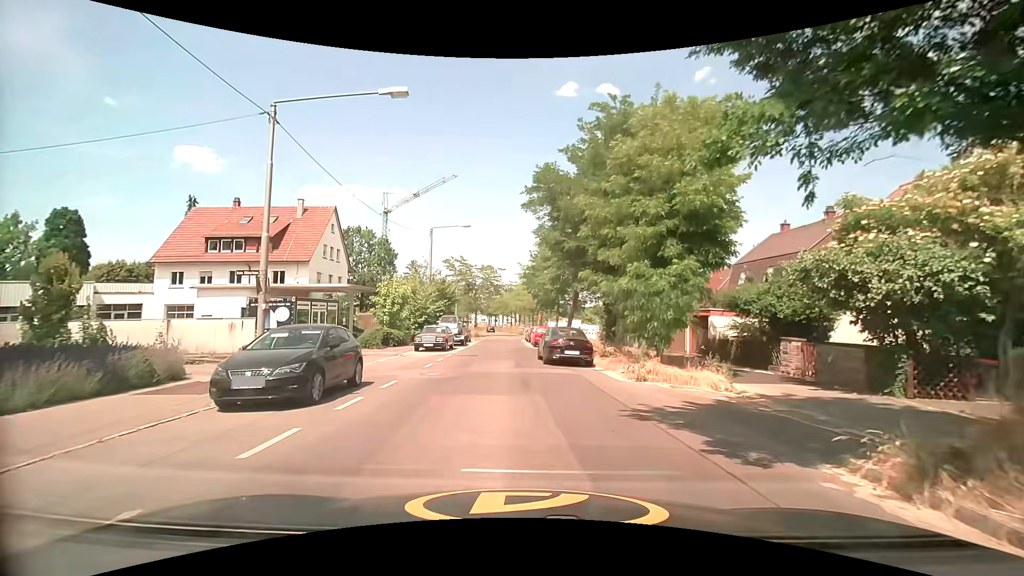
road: residential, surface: asphalt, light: Day
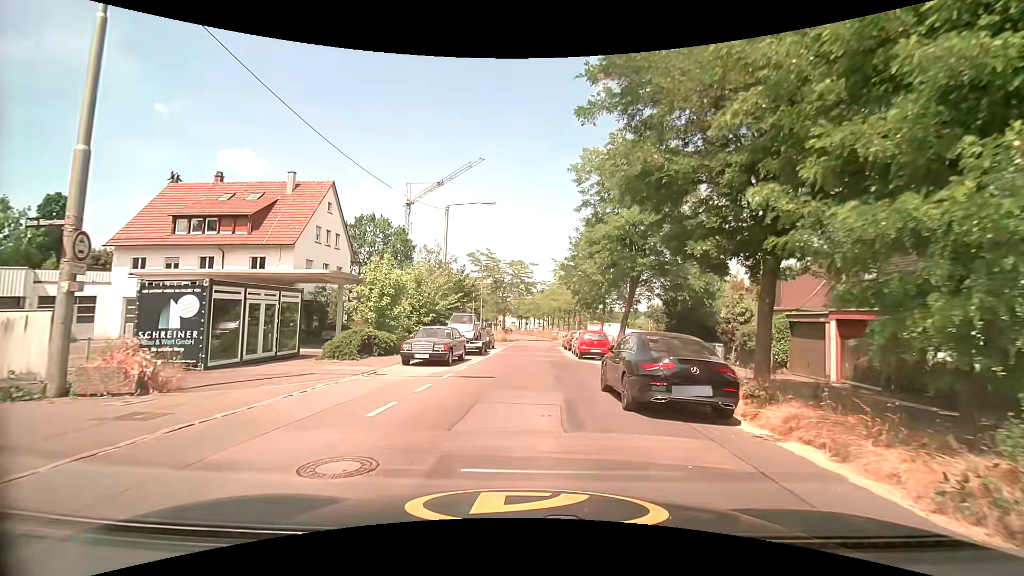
(-0.2, +9.8) m; -2°
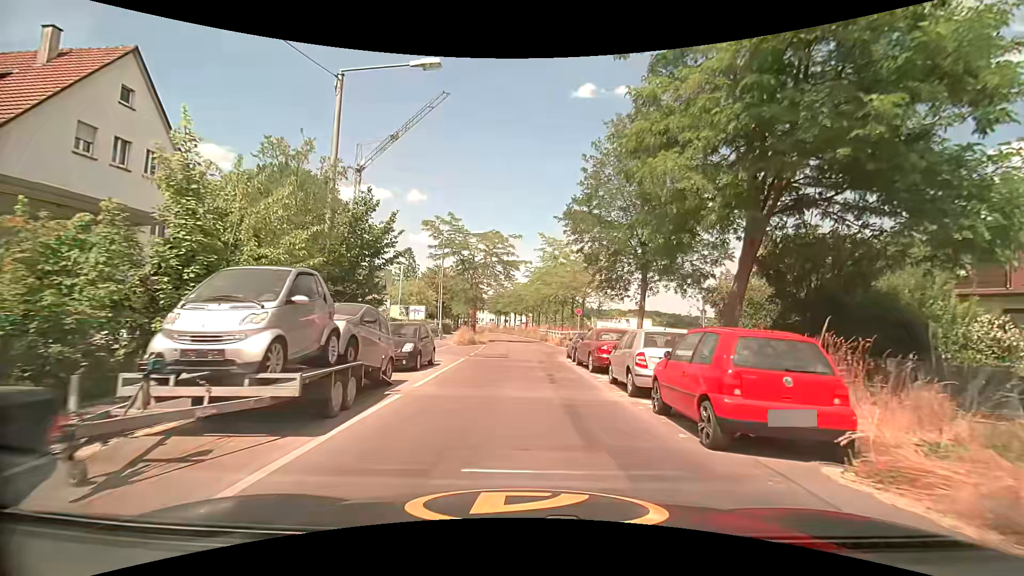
(+0.1, +19.2) m; +2°
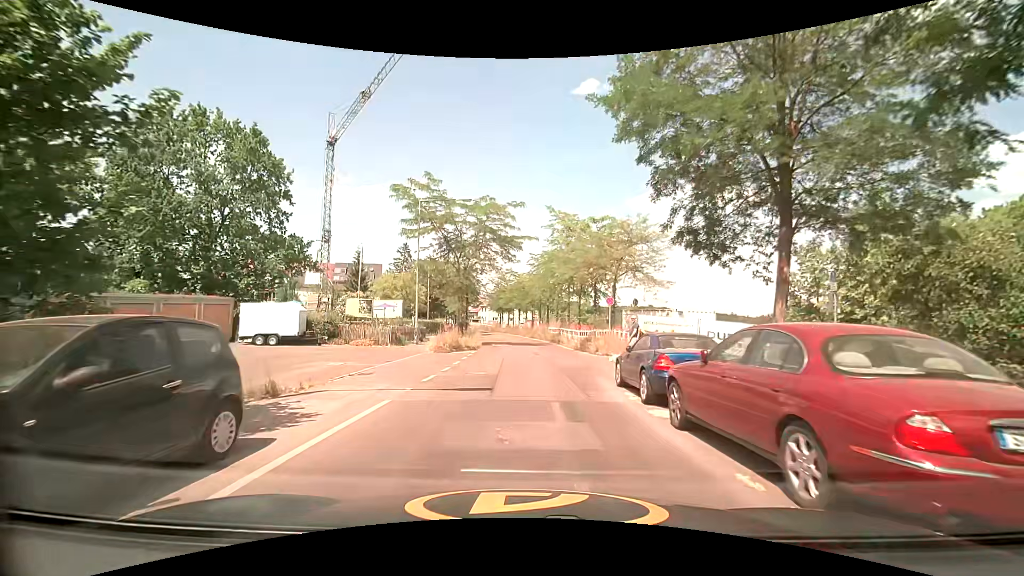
(0.0, +12.2) m; -1°
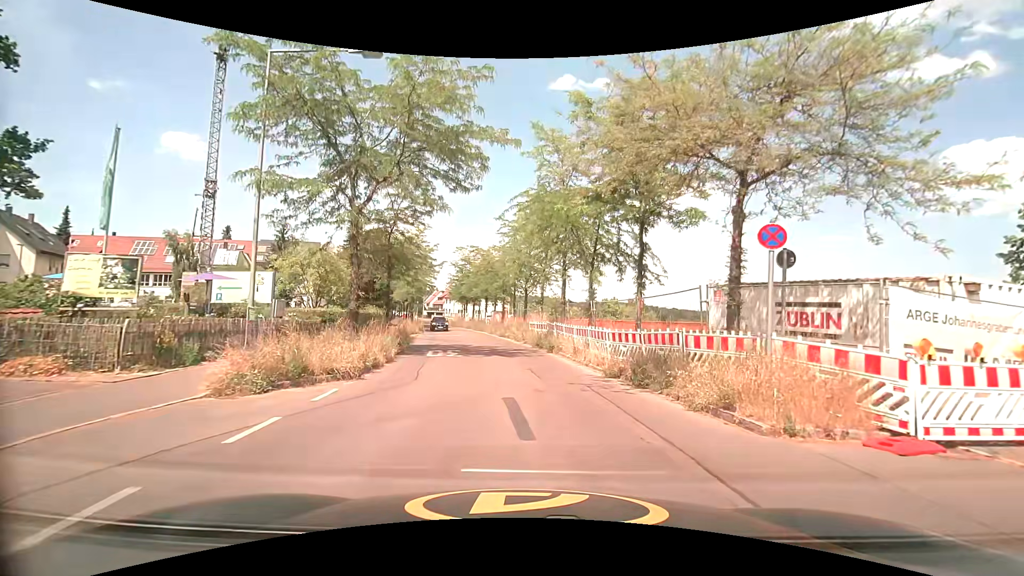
(+0.2, +18.3) m; +4°
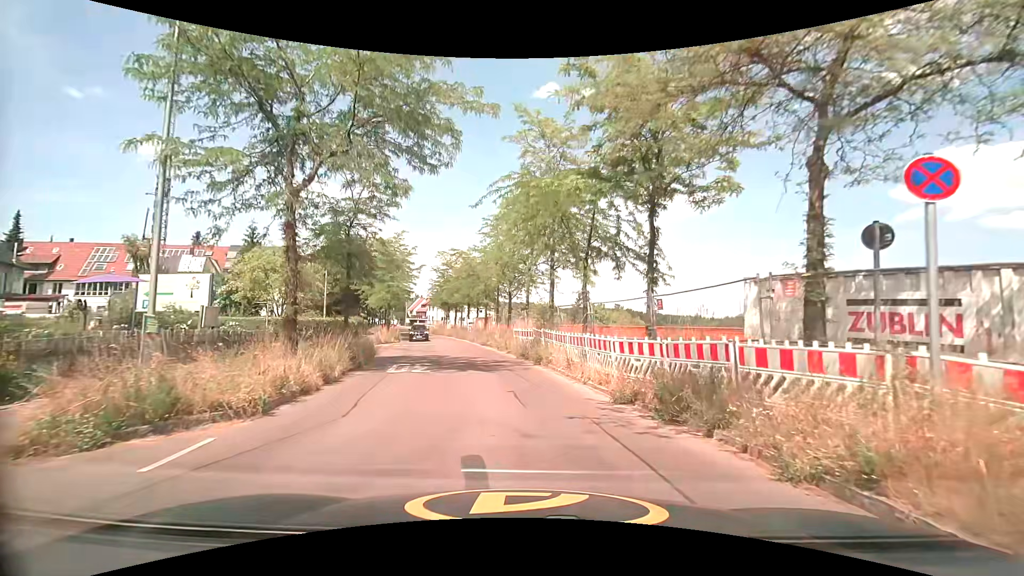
(0.0, +3.4) m; +1°
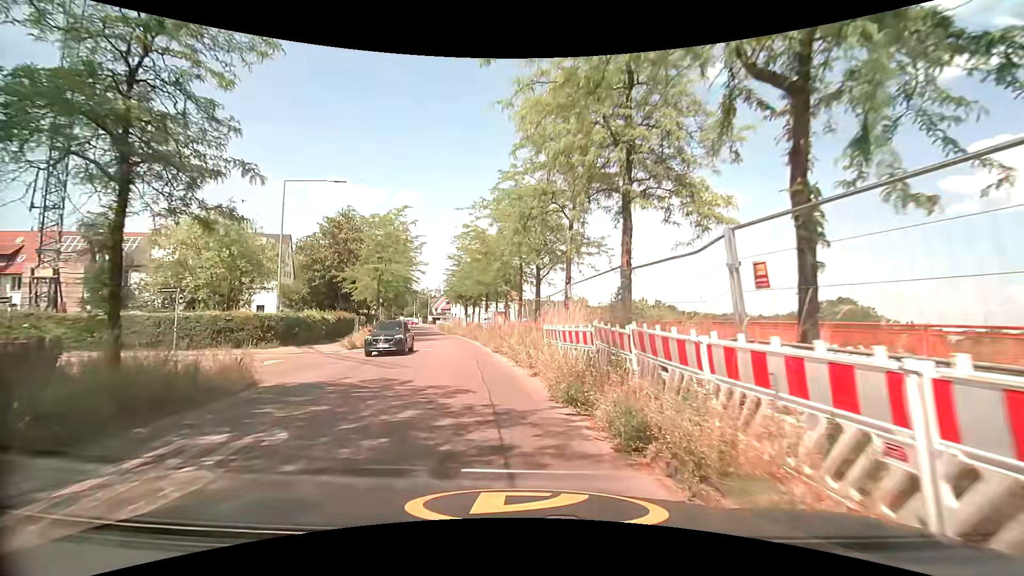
(-0.1, +13.1) m; -4°
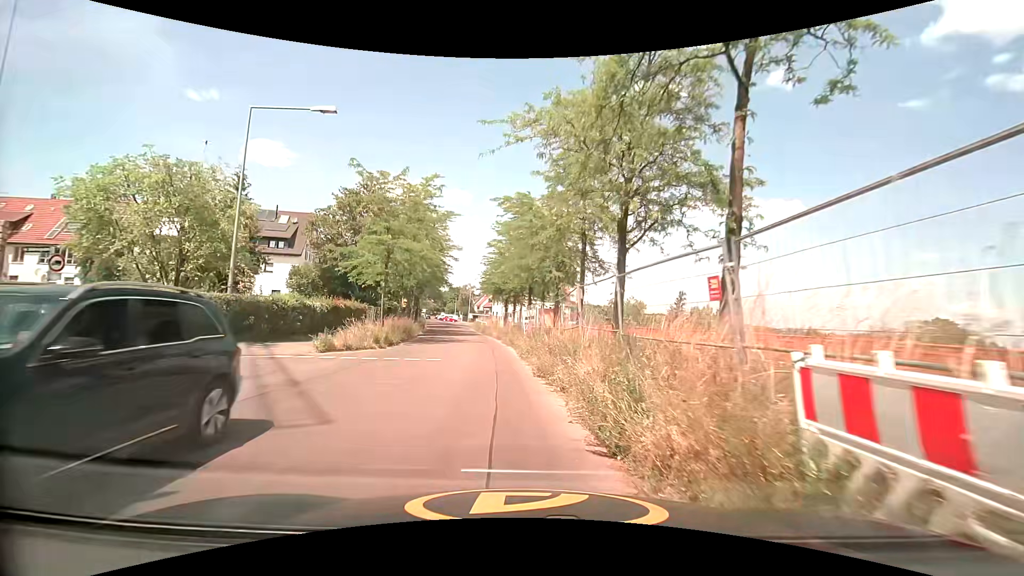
(-0.4, +10.2) m; -5°
(0, +10) (-1, +20) (-2, +30) (-3, +40) (-5, +50) (-6, +60) (-8, +70) (-9, +79) (-8, +89) (-10, +99) m
